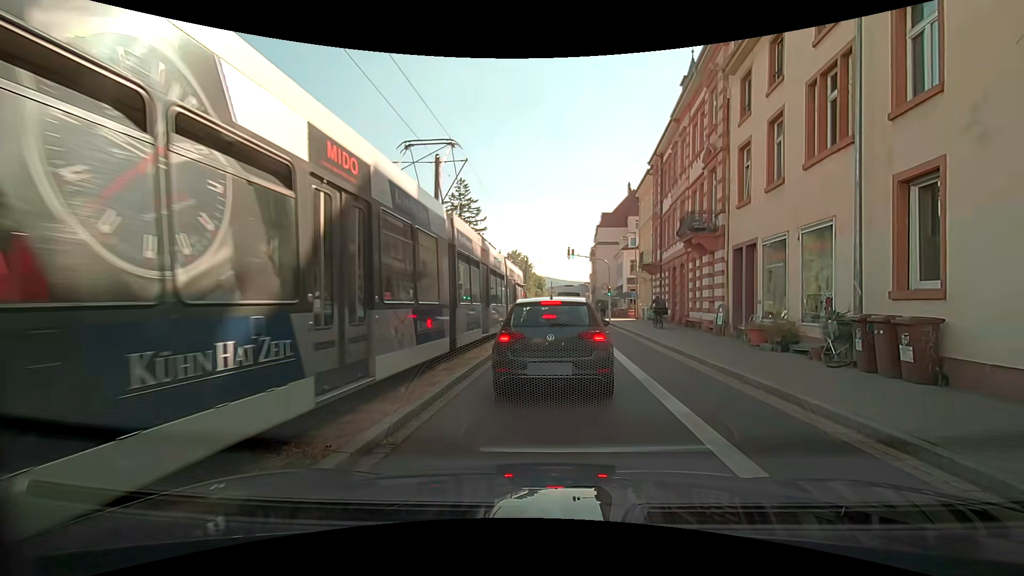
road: secondary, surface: asphalt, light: Day
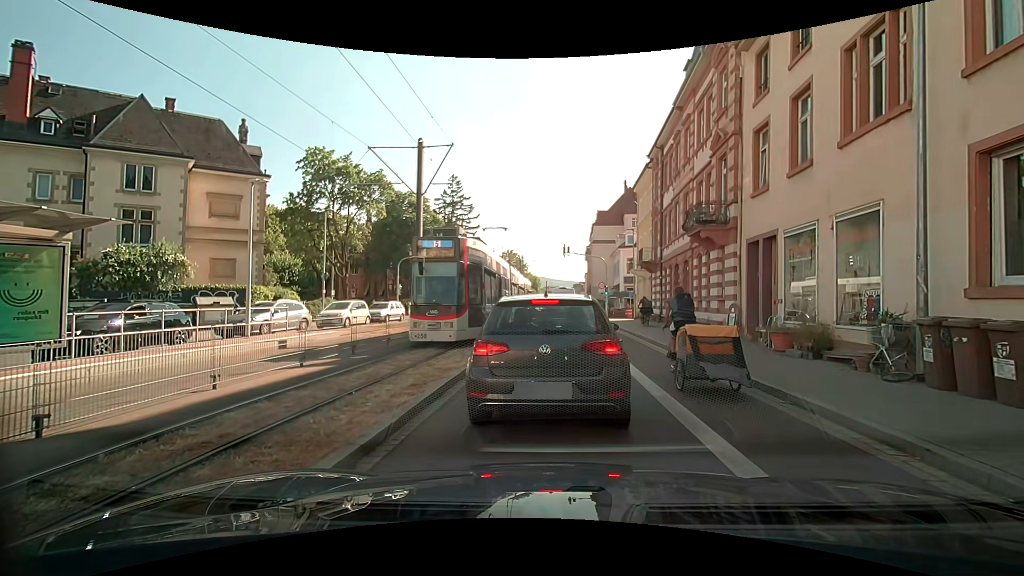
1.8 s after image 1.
(0.0, +1.8) m; 0°
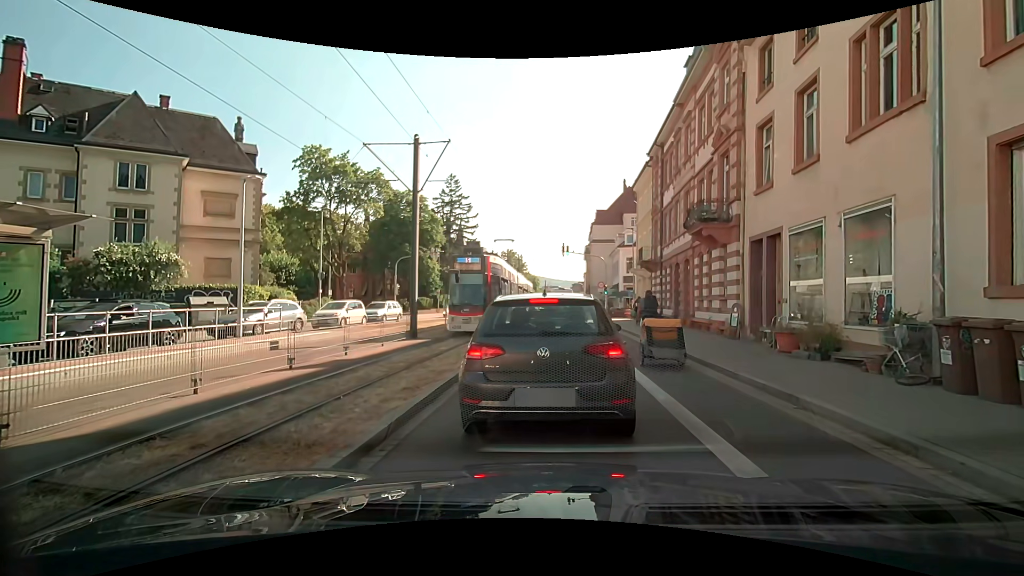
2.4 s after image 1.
(0.0, +0.4) m; 0°
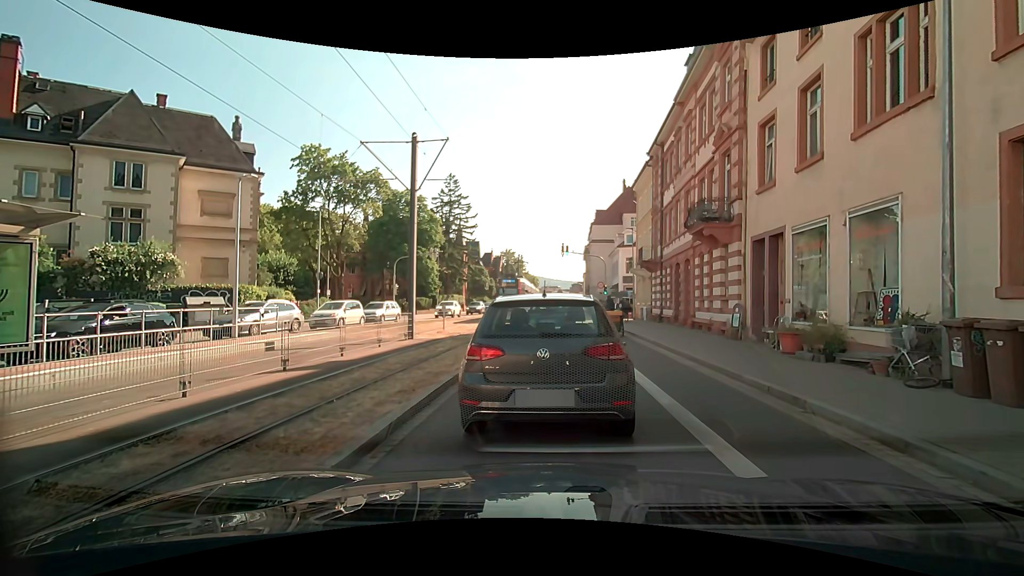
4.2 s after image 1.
(0.0, +0.3) m; 0°
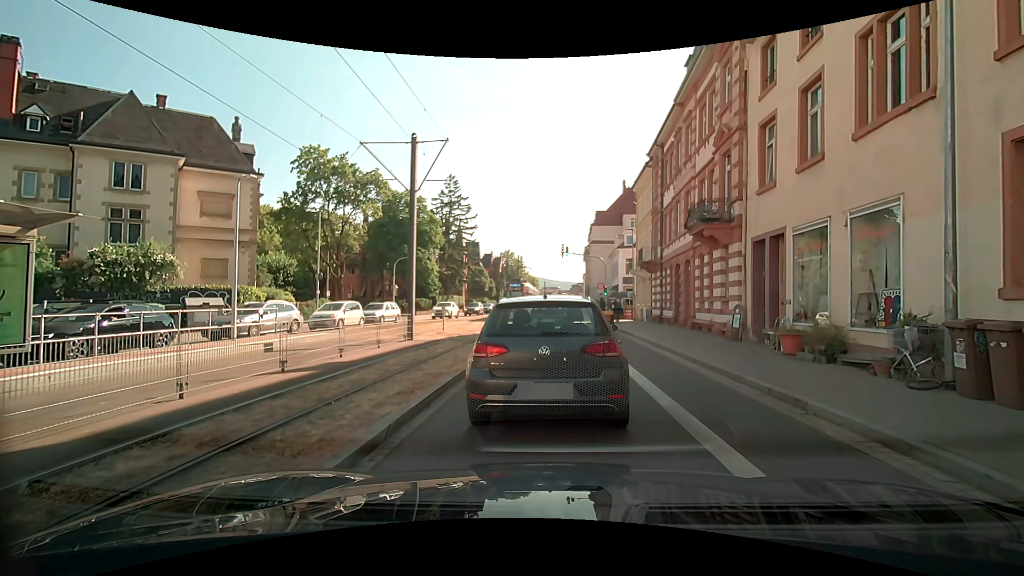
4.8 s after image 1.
(0.0, 0.0) m; 0°
